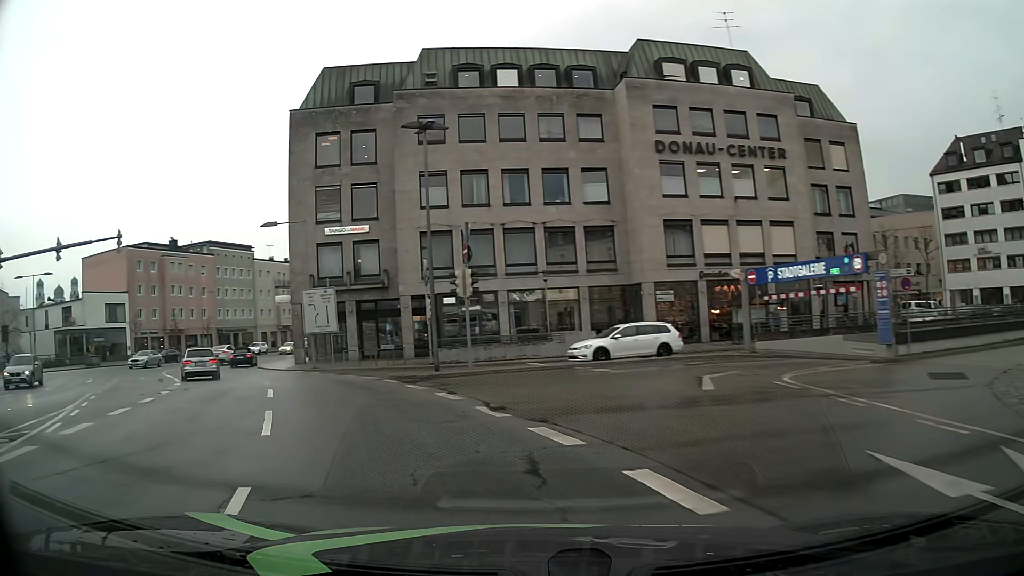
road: primary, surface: asphalt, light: Day
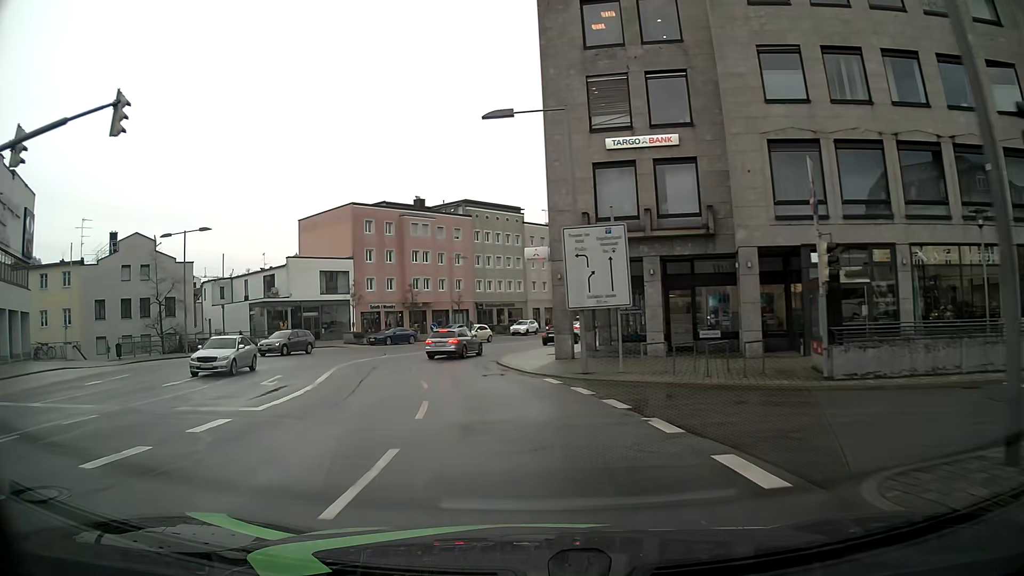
(-4.4, +16.0) m; -25°
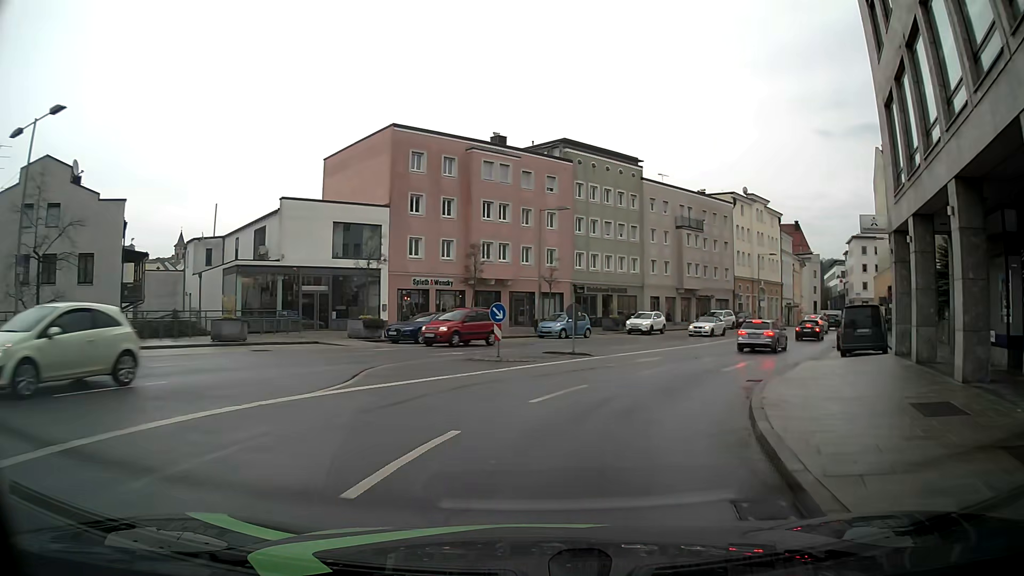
(-2.8, +23.9) m; -7°
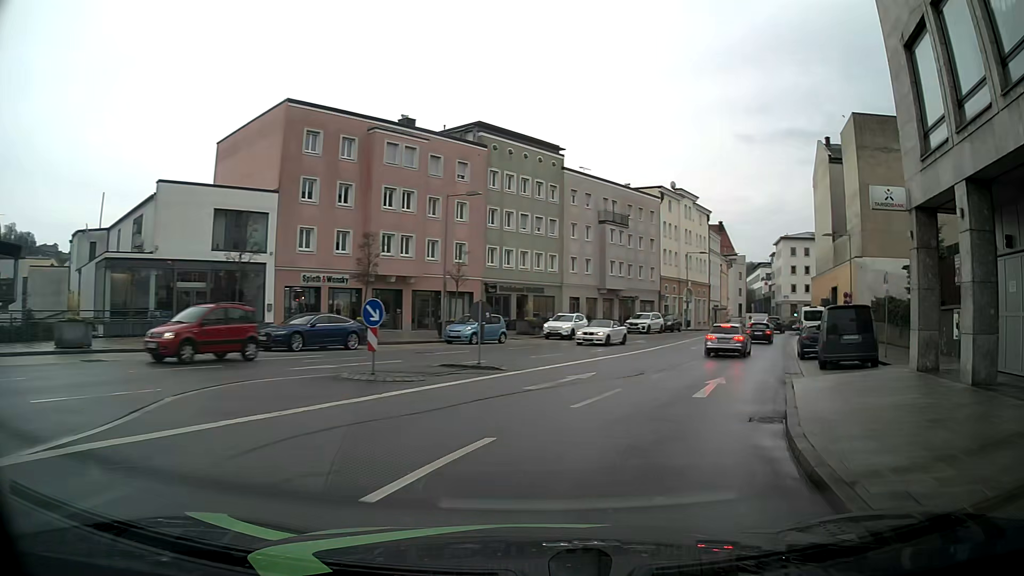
(+0.2, +5.6) m; +6°
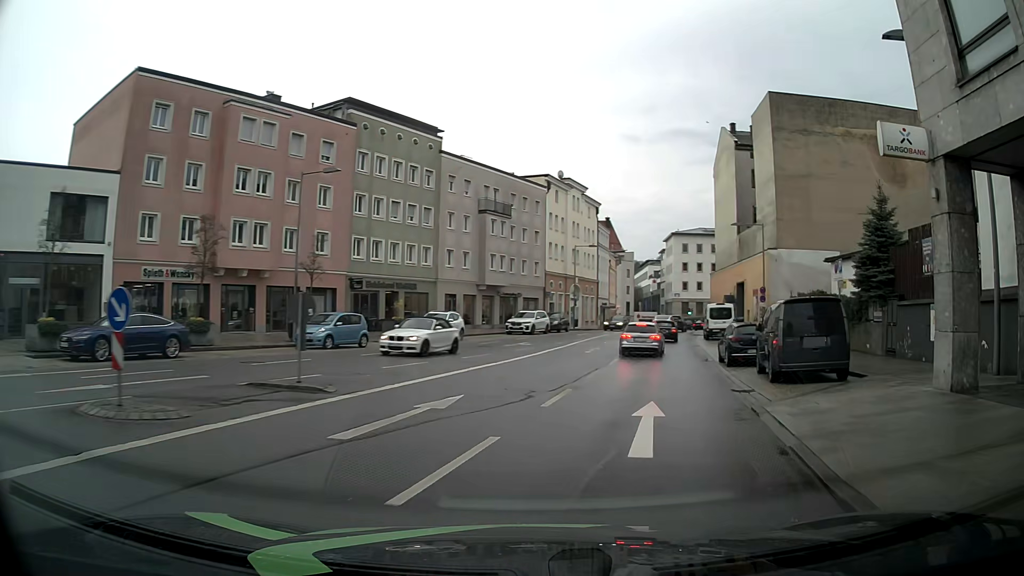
(+0.5, +5.6) m; +10°
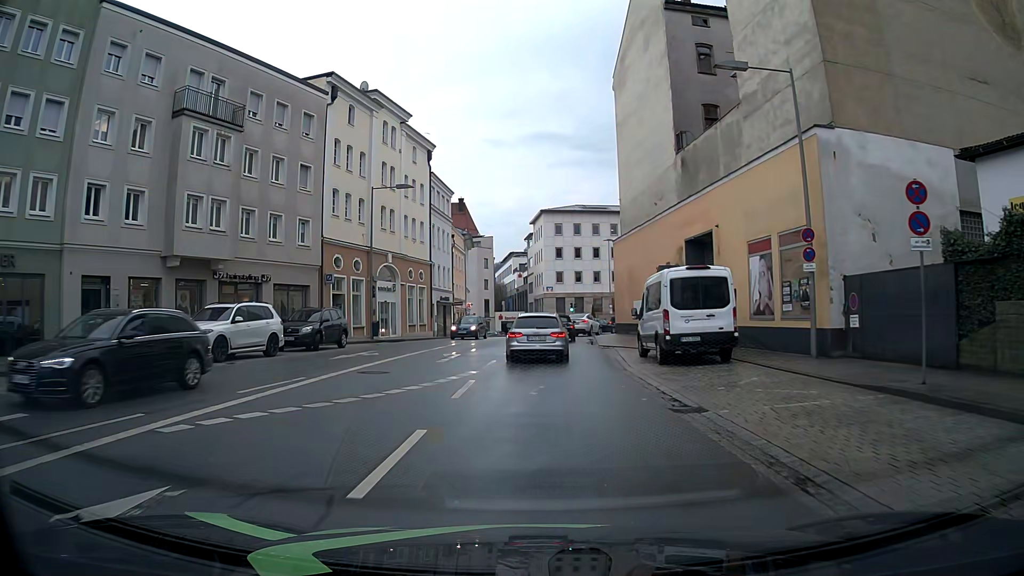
(+5.4, +29.1) m; +13°
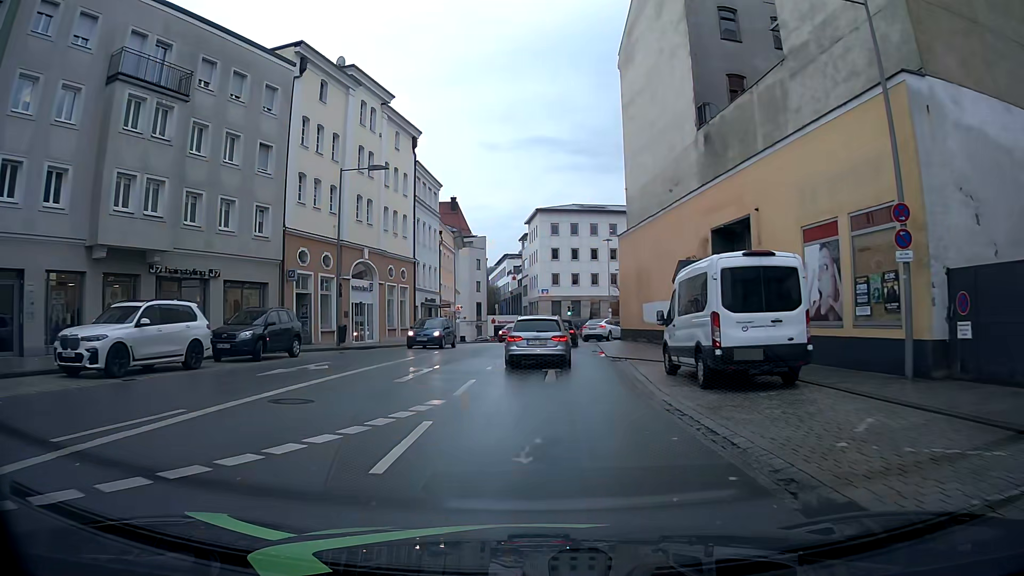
(0.0, +5.2) m; 0°
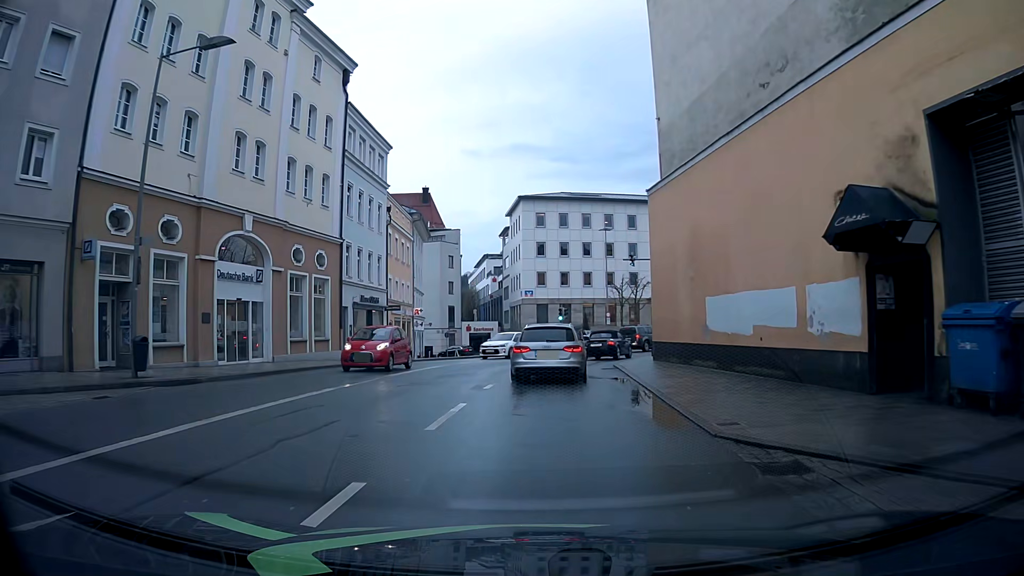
(+0.2, +15.3) m; 0°
(0, +10) (0, +20) (+2, +30) (+6, +39) (+12, +47) (+20, +54) (+26, +61) (+32, +70) (+35, +79) (+37, +89) m
